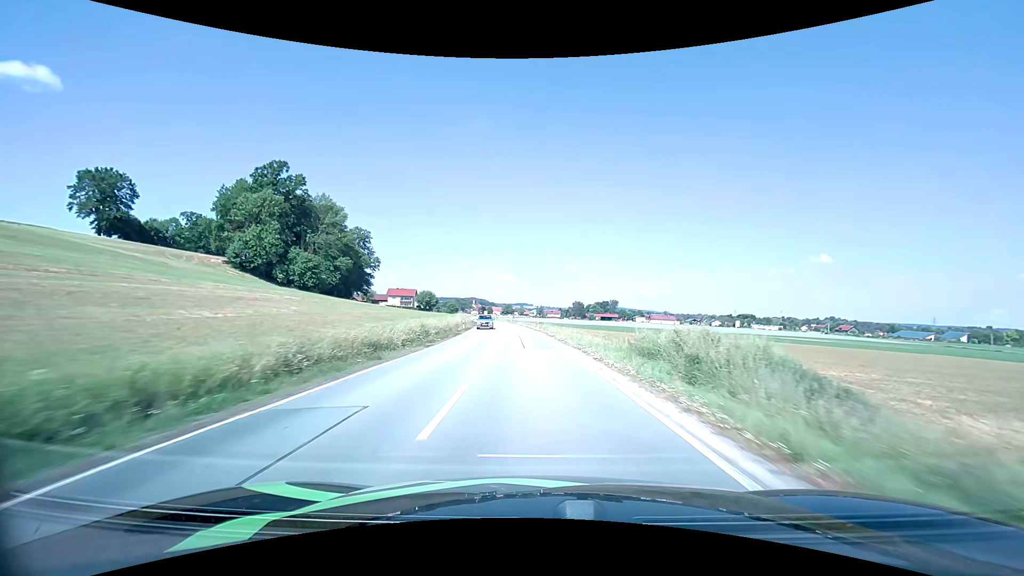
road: secondary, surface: asphalt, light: Day
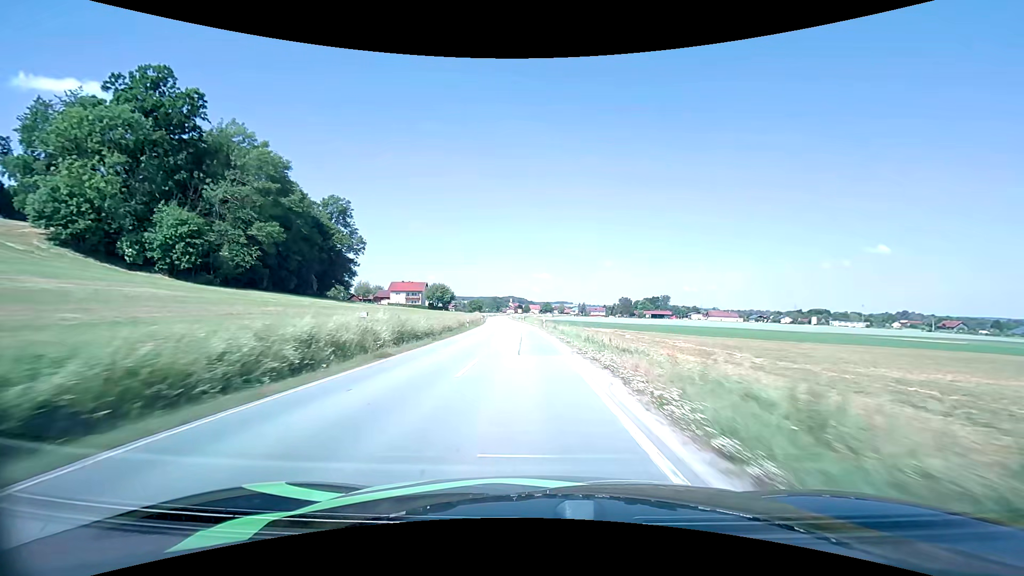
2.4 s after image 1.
(-2.0, +51.4) m; -4°
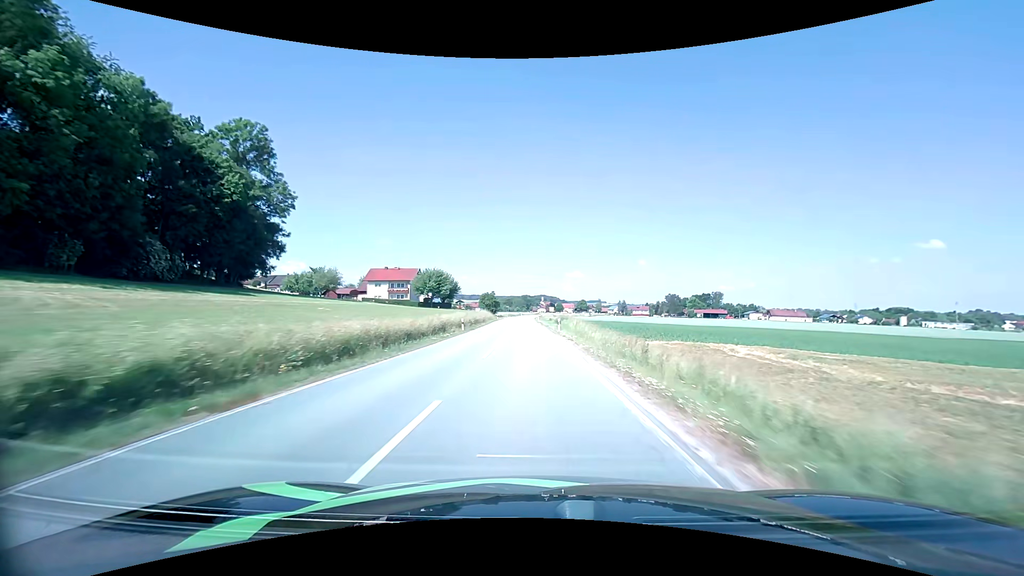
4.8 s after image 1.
(-2.0, +52.6) m; -4°
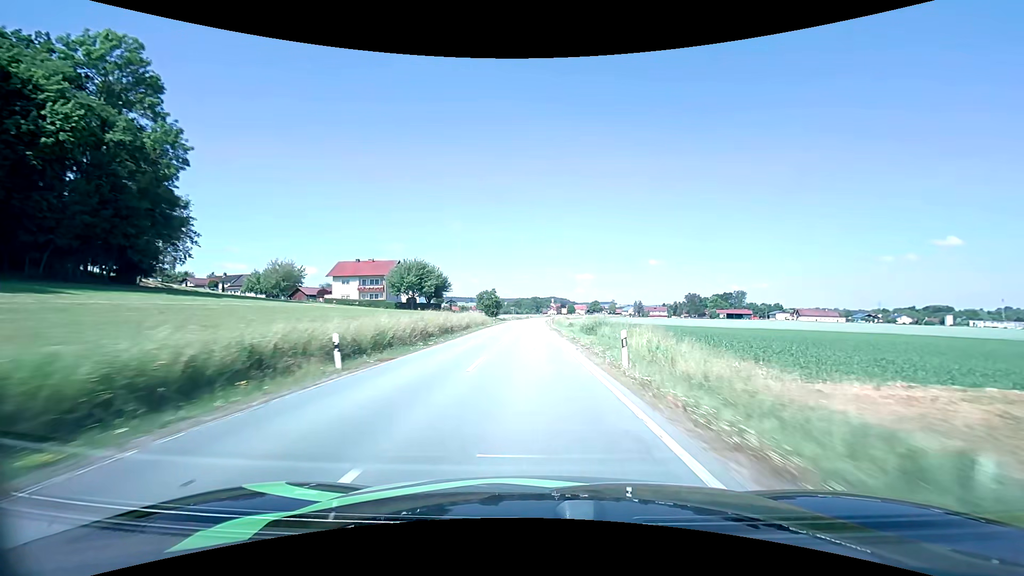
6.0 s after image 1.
(-0.4, +26.2) m; -1°
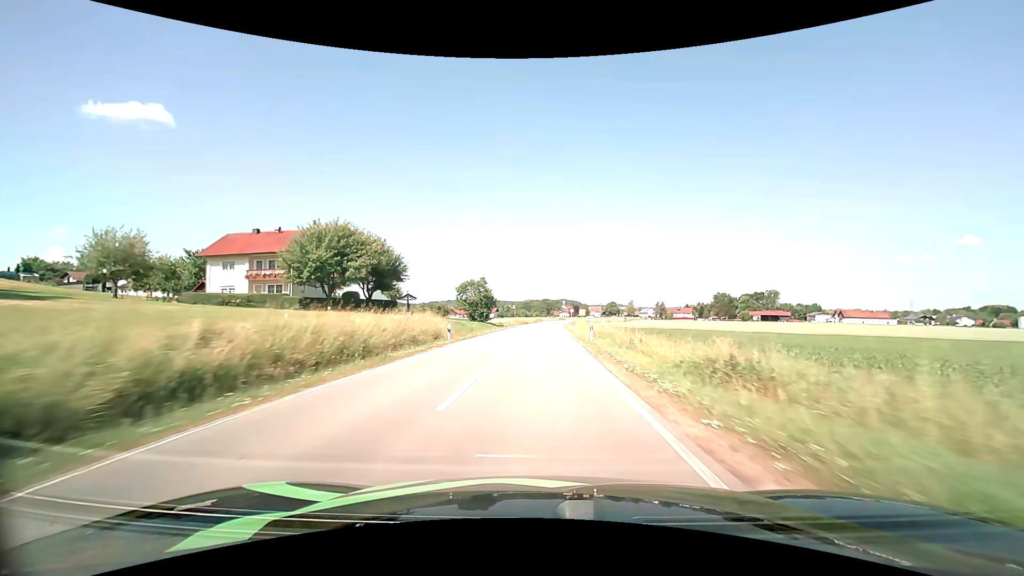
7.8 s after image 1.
(-0.5, +39.1) m; -1°
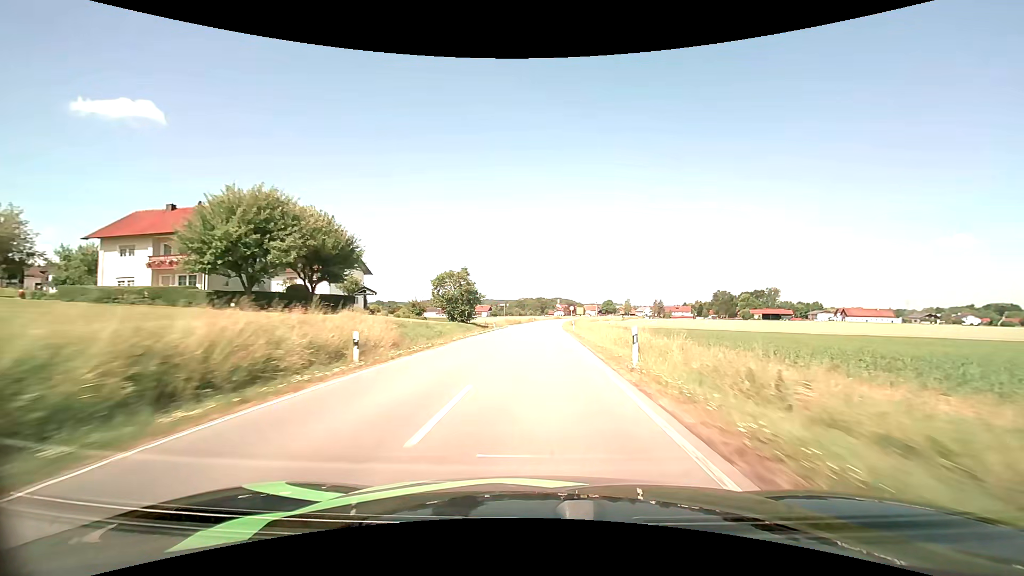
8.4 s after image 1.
(0.0, +13.0) m; +1°
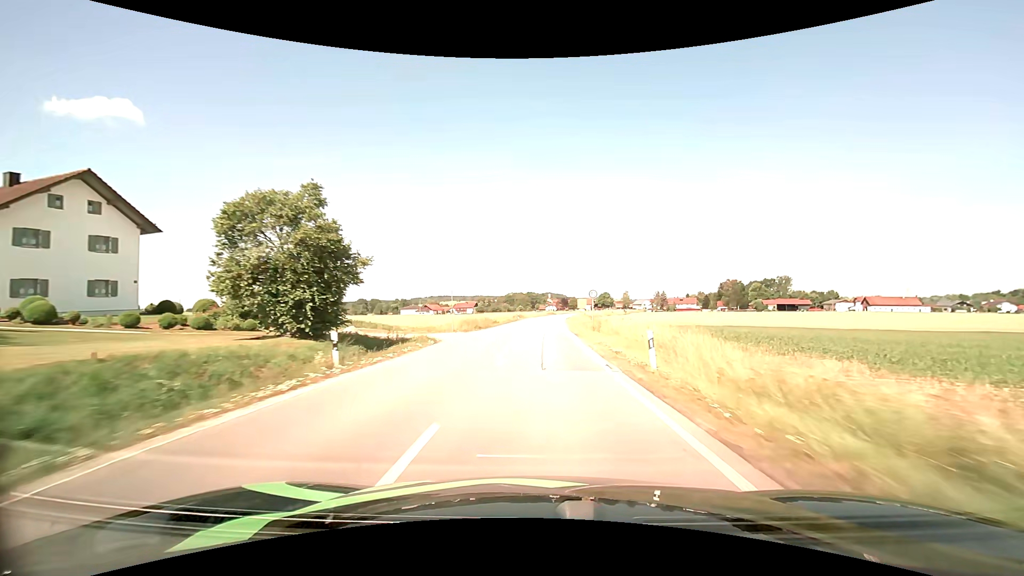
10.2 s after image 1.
(+0.5, +37.5) m; +1°
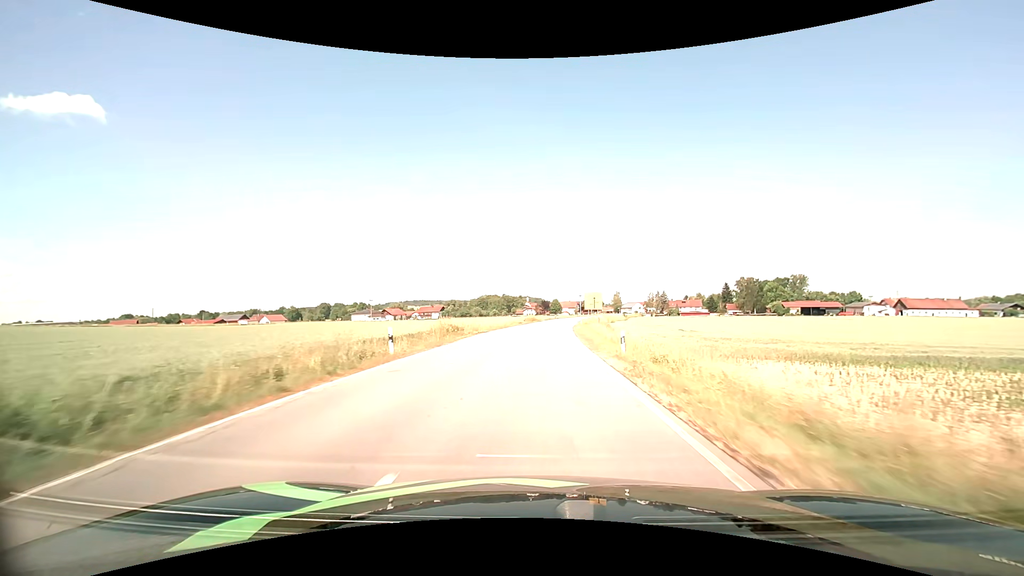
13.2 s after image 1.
(+0.9, +58.0) m; +2°
(0, +10) (0, +20) (+1, +30) (+1, +40) (+1, +50) (+2, +60) (+3, +70) (+4, +80) (+5, +90) (+6, +100) m
